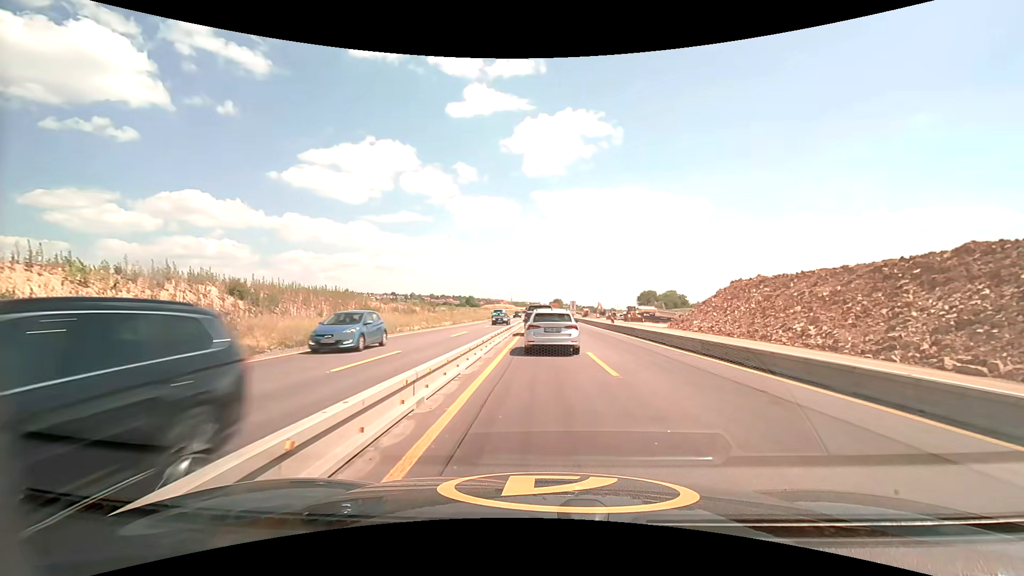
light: Day
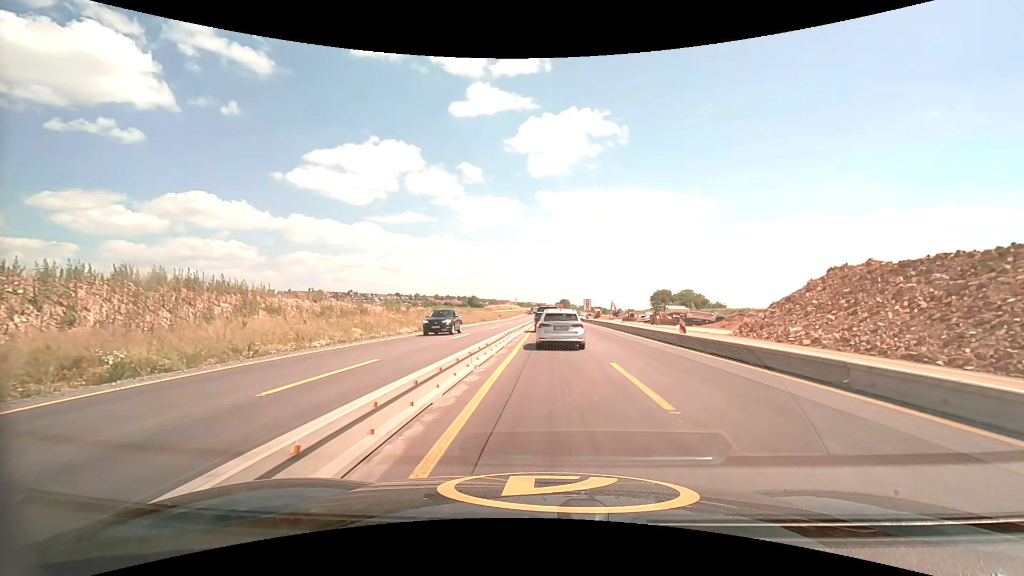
(-0.1, +19.6) m; -1°
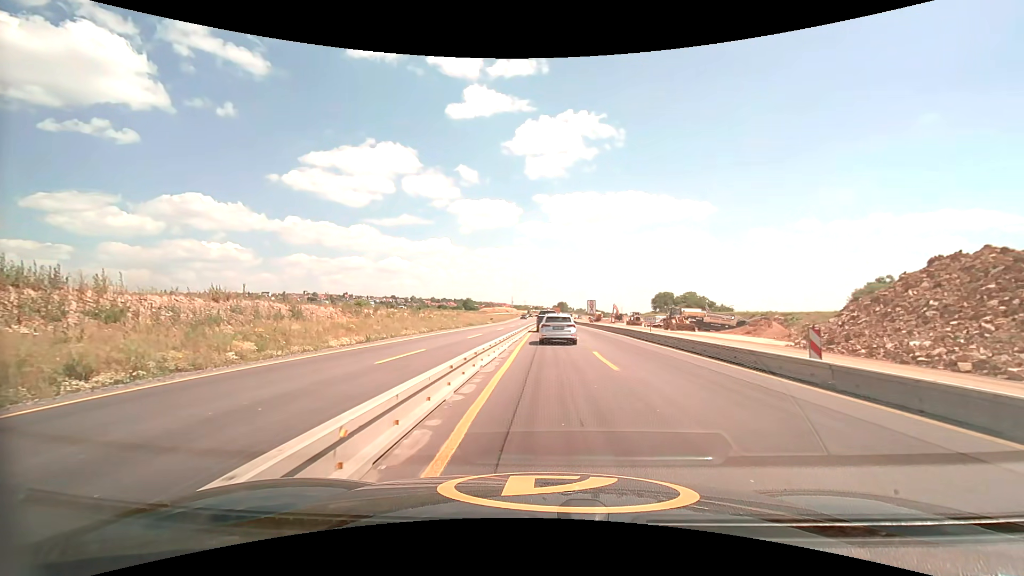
(0.0, +11.6) m; +1°
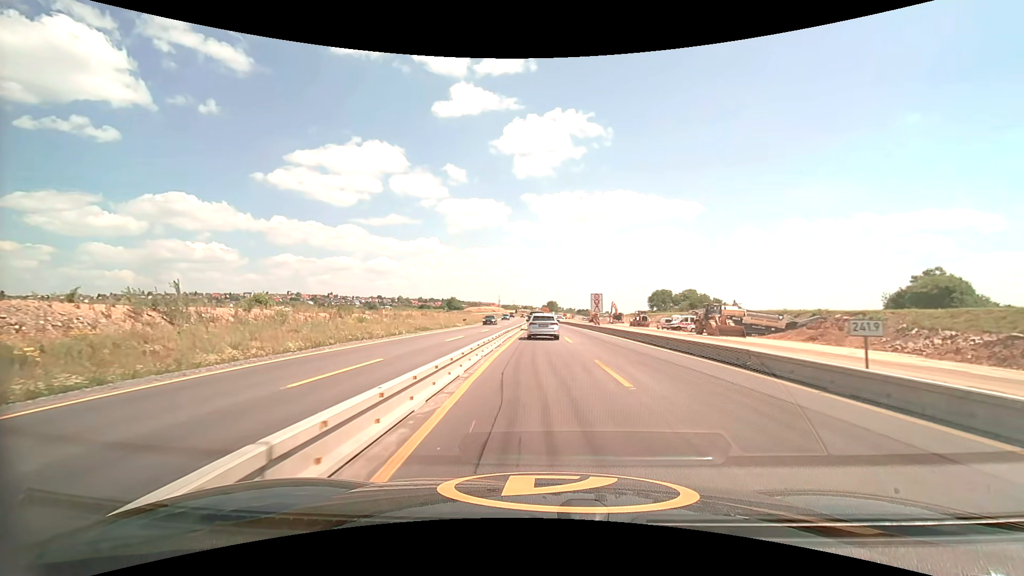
(+0.2, +21.3) m; +1°
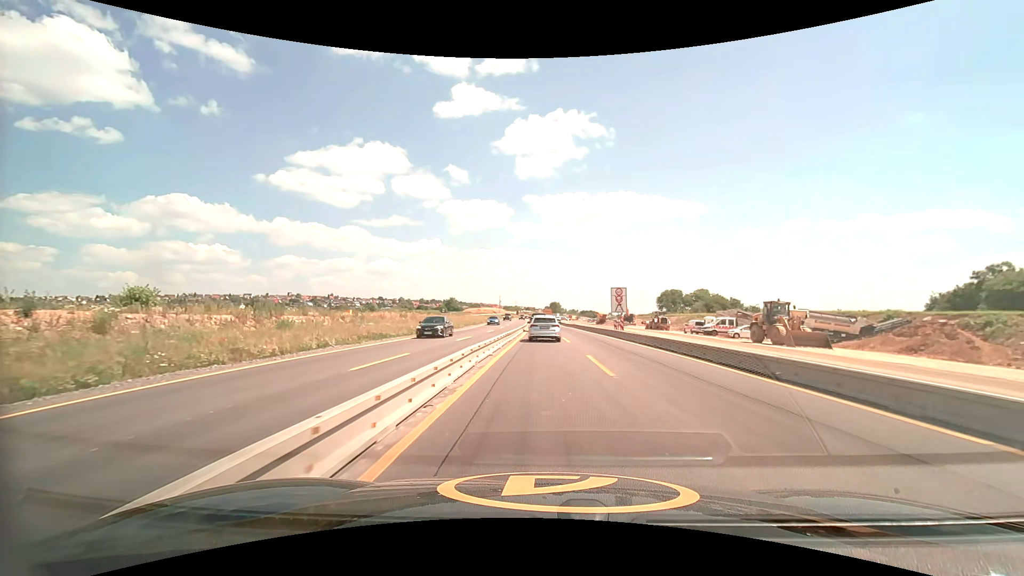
(0.0, +13.9) m; 0°
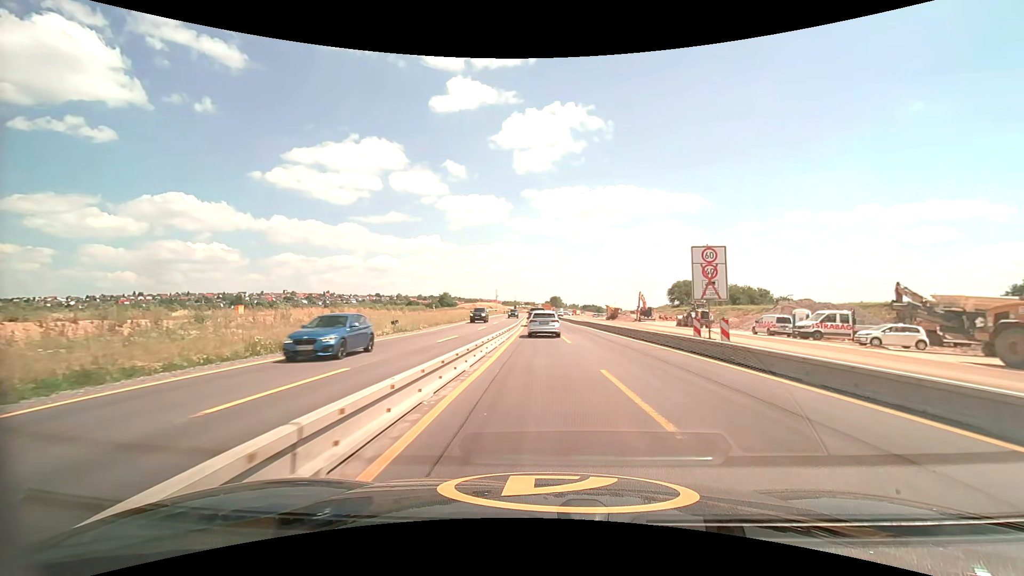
(+0.1, +22.0) m; 0°
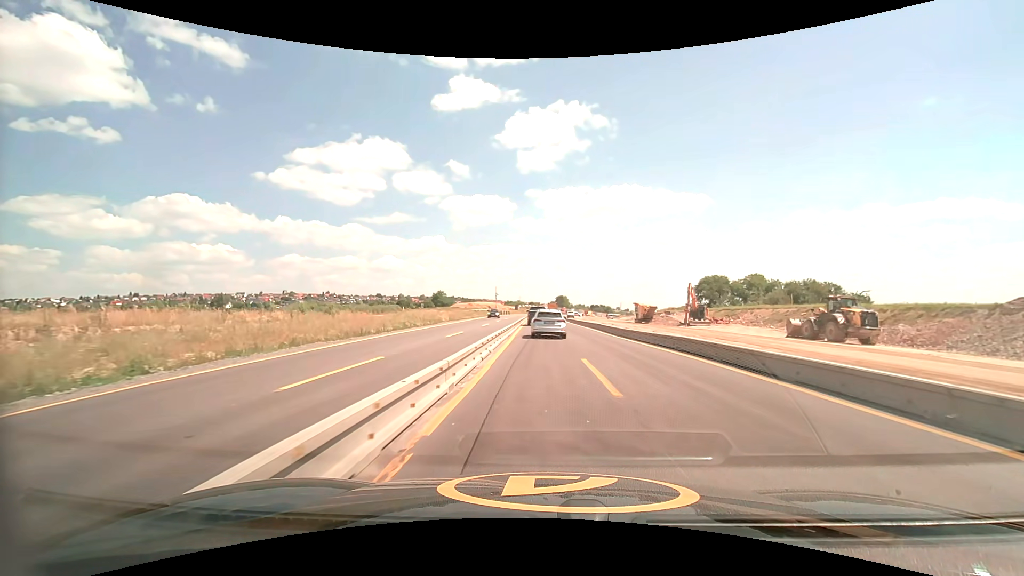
(-0.2, +31.5) m; 0°
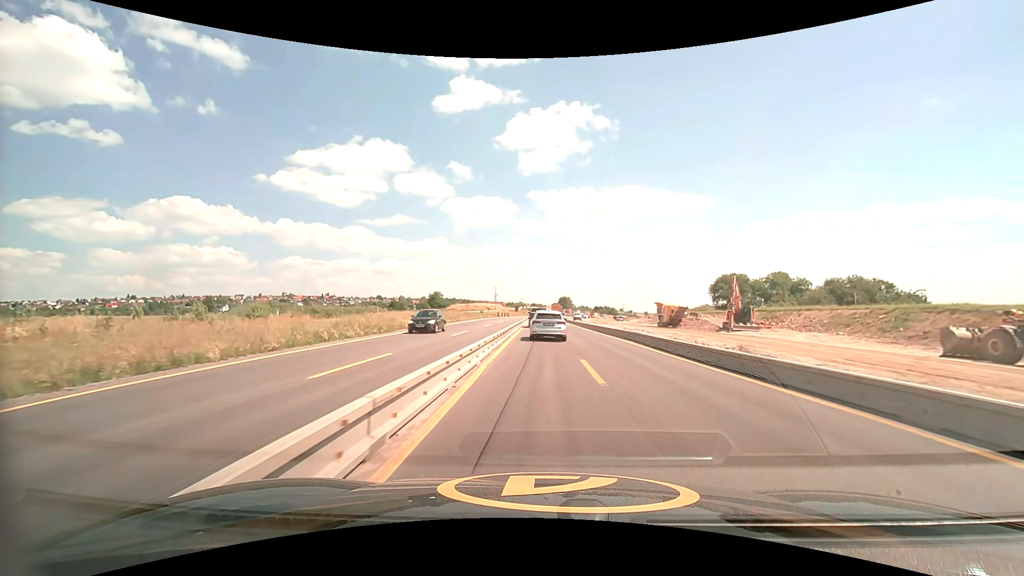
(-0.1, +15.6) m; 0°
(0, +10) (0, +20) (0, +30) (0, +40) (0, +50) (0, +60) (0, +70) (-1, +80) (-1, +90) (-1, +100) m
